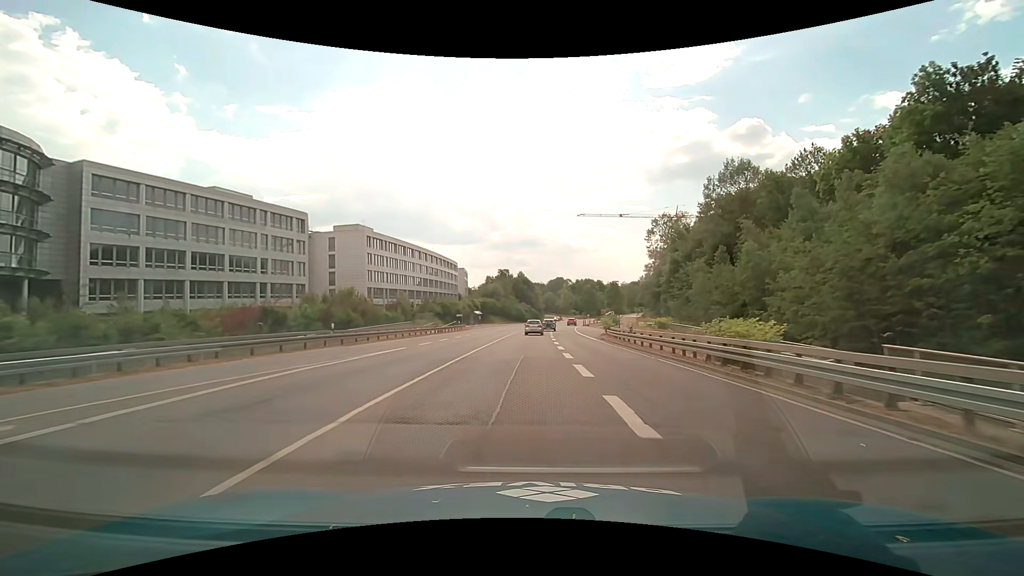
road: primary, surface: asphalt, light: Day
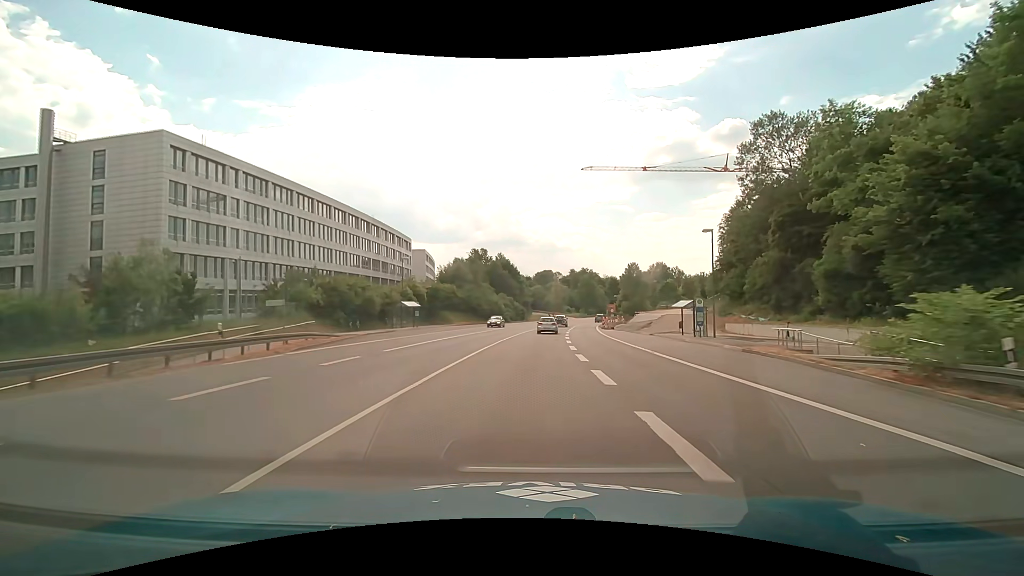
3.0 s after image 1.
(+0.4, +49.6) m; +1°
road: trunk
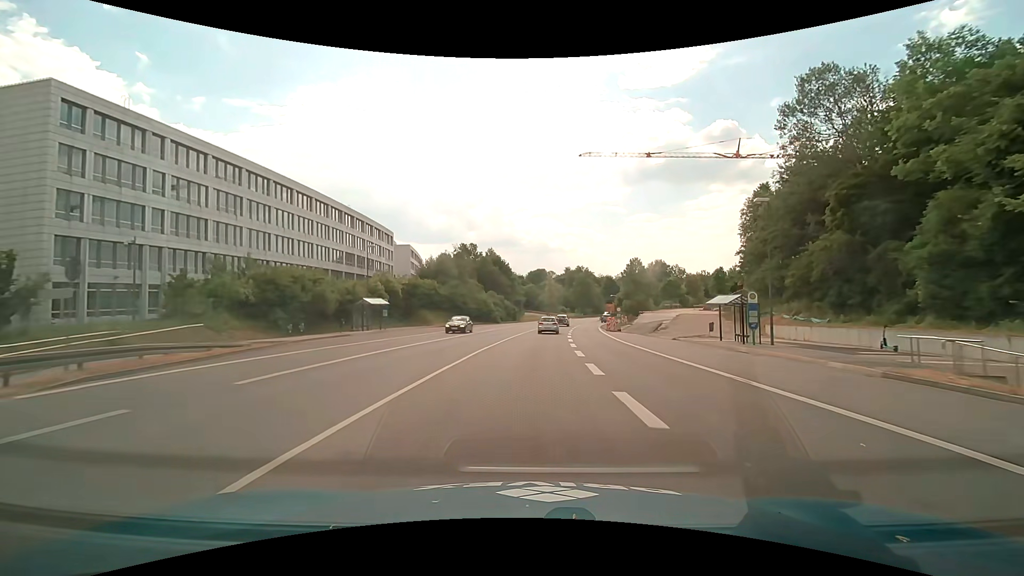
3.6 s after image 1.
(+0.1, +10.0) m; +1°
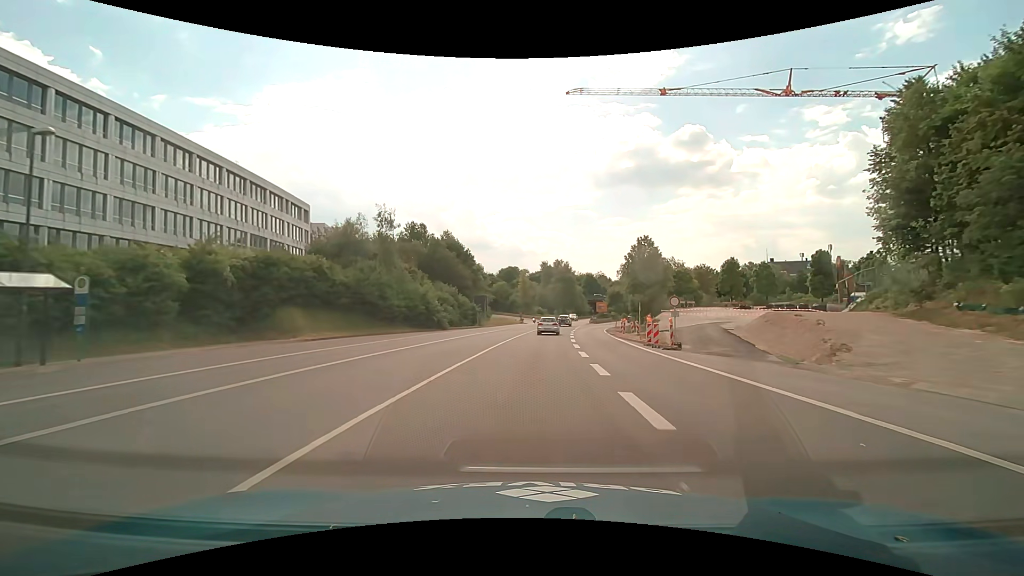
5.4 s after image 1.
(+0.8, +30.1) m; +3°
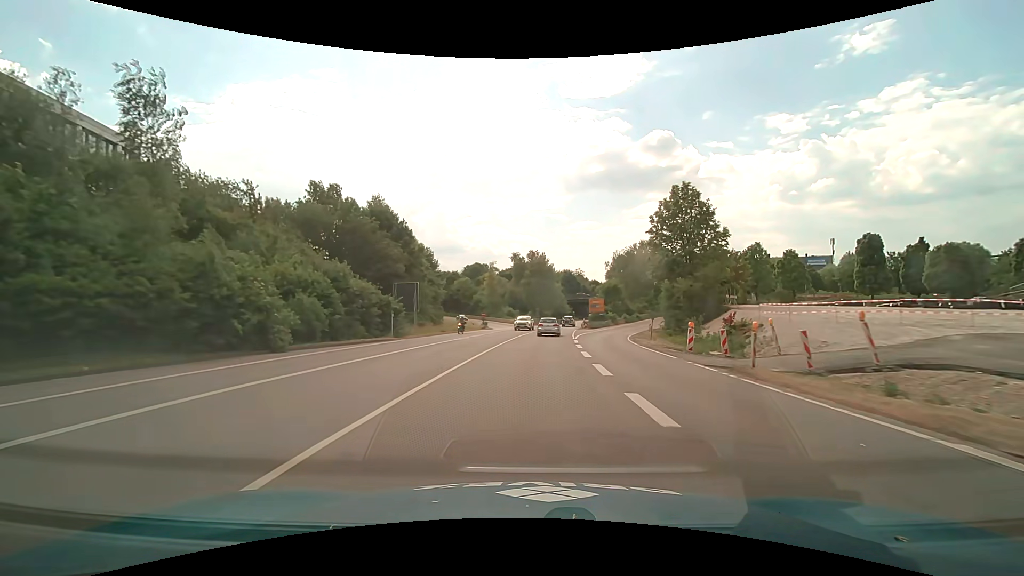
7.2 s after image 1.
(+0.8, +30.1) m; +3°
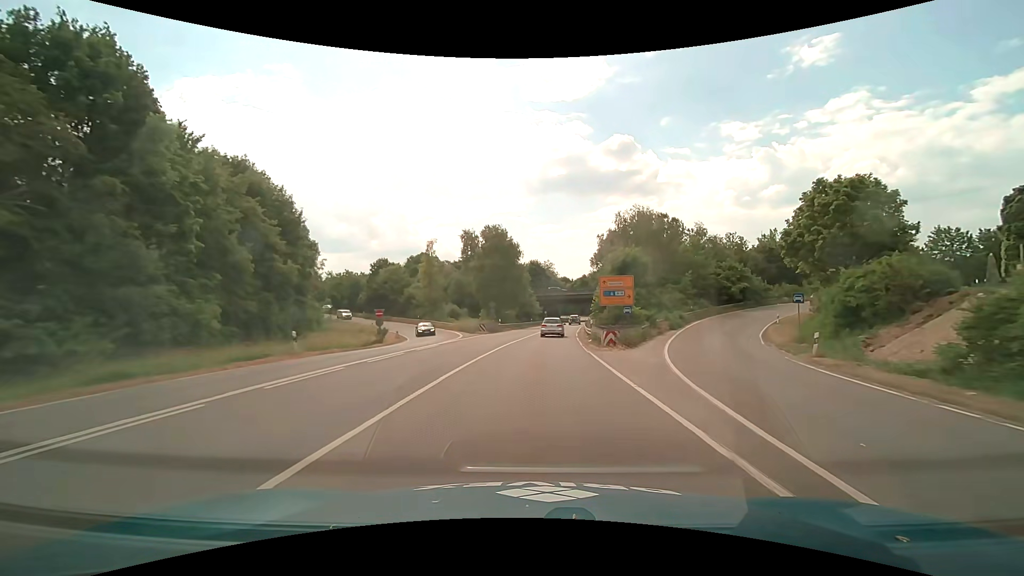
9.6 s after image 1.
(+1.5, +39.6) m; +4°
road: trunk_link
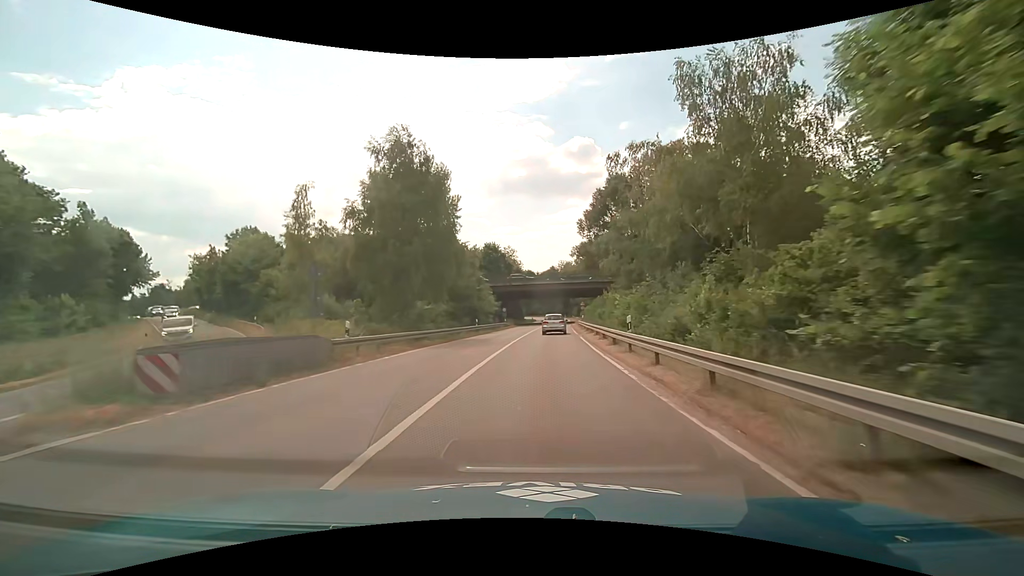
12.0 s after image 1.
(+1.4, +38.2) m; +4°
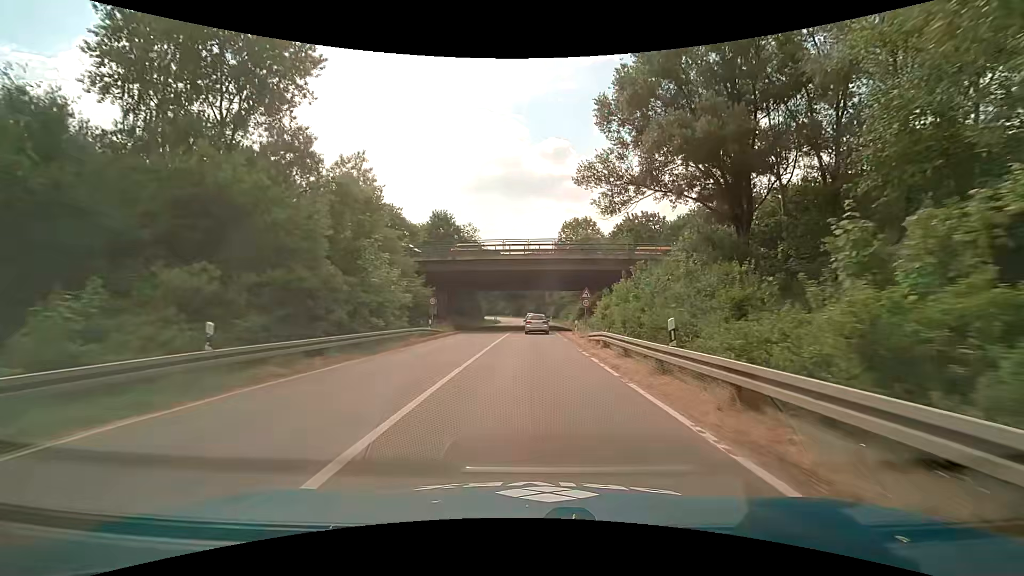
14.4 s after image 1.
(+1.1, +33.4) m; +4°
(0, +10) (0, +20) (0, +30) (+1, +40) (+1, +50) (+1, +60) (+1, +70) (+1, +80) (+1, +90) (+1, +100) m
